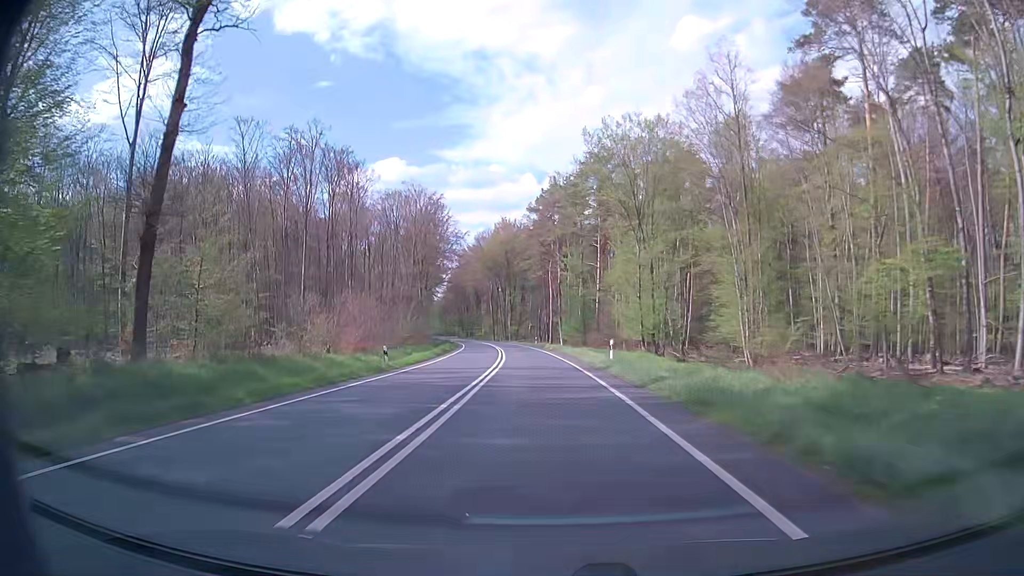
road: primary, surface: asphalt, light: Day
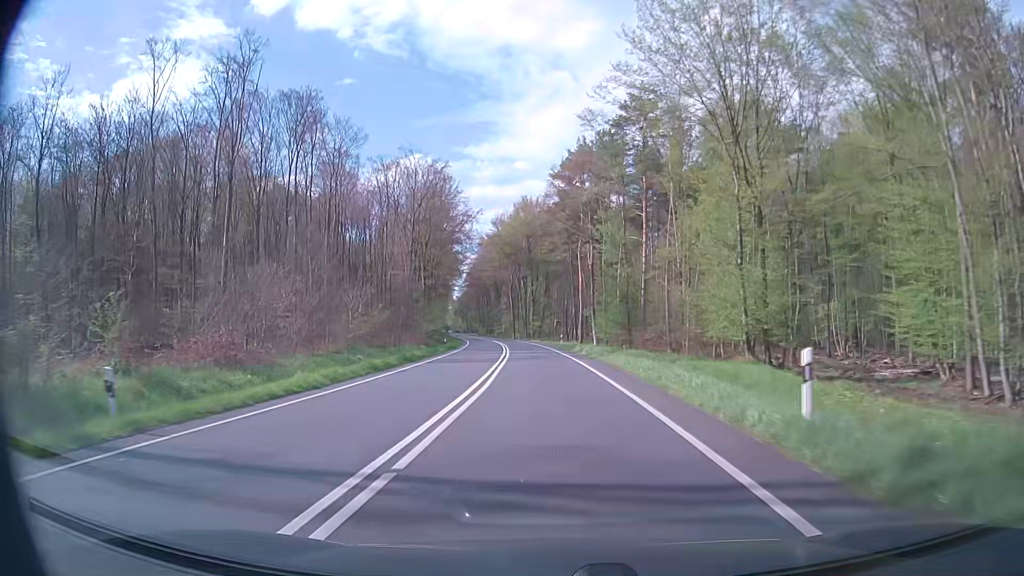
(-0.4, +21.6) m; -2°
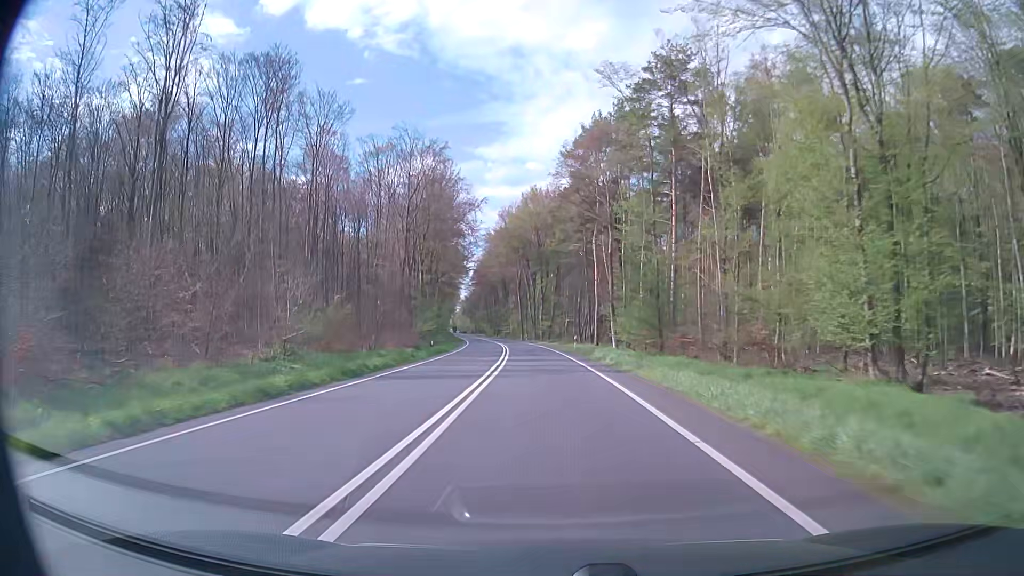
(0.0, +10.8) m; 0°
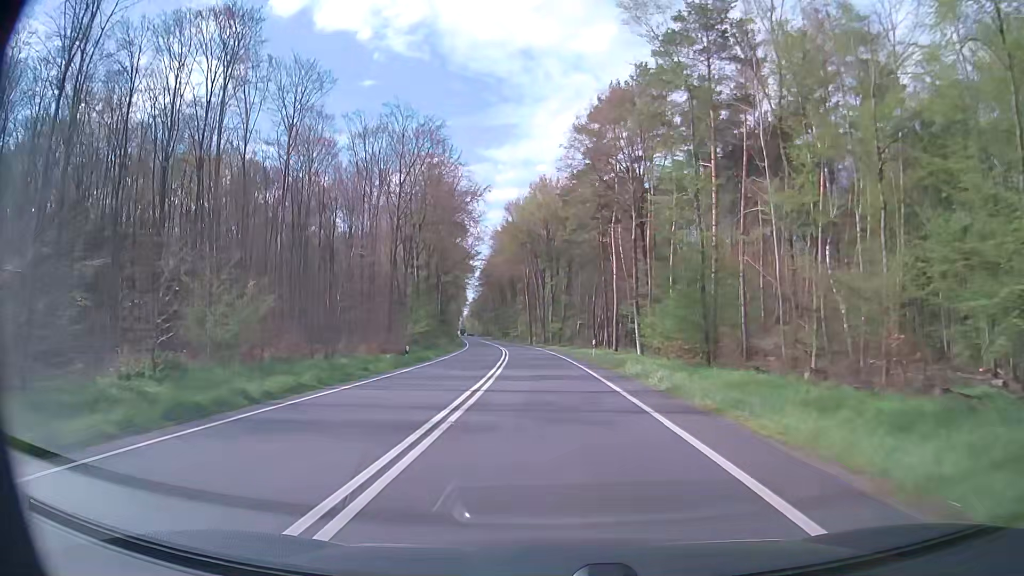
(-0.2, +10.8) m; -1°
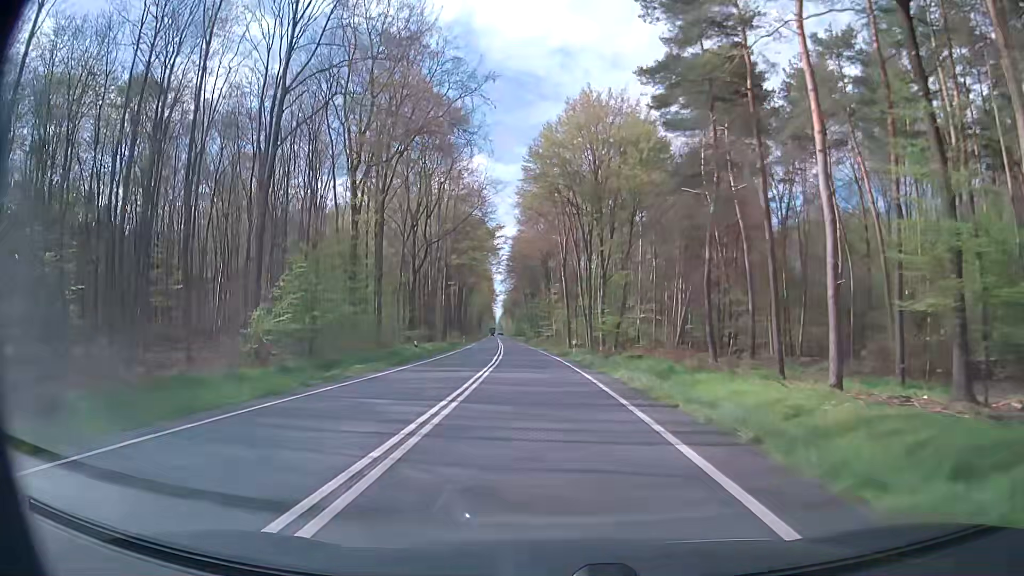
(-1.4, +43.2) m; -3°
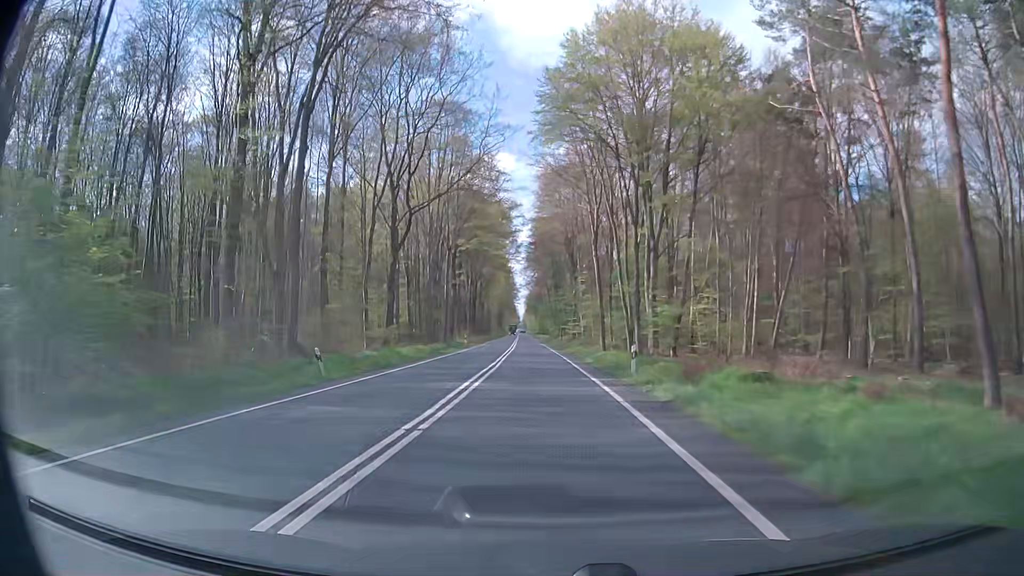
(-0.5, +21.6) m; -3°
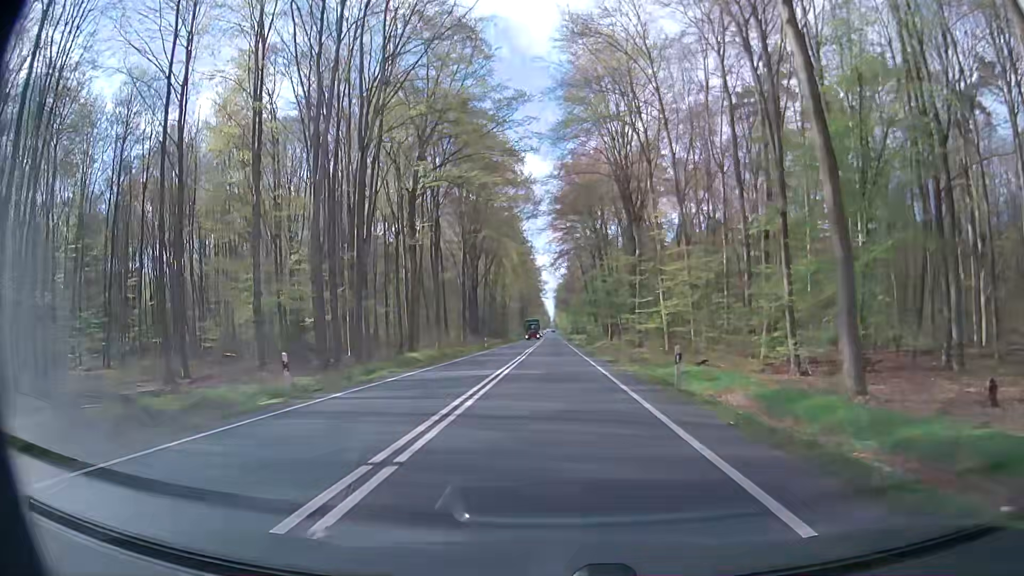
(-1.3, +54.0) m; -2°
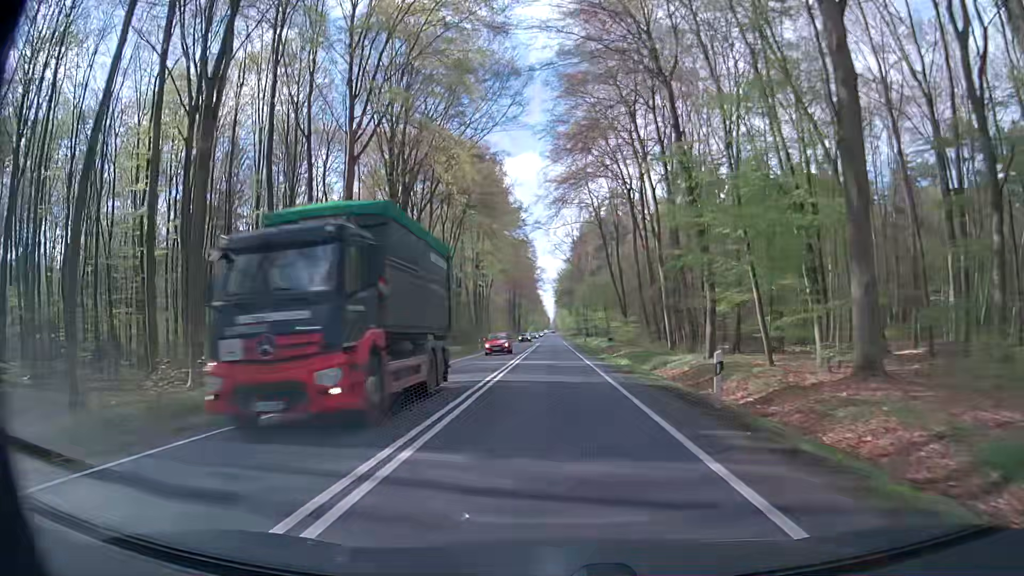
(-0.5, +53.8) m; -1°
(0, +10) (0, +20) (0, +30) (0, +40) (0, +50) (+1, +60) (+1, +70) (0, +80) (0, +90) (0, +100) m
